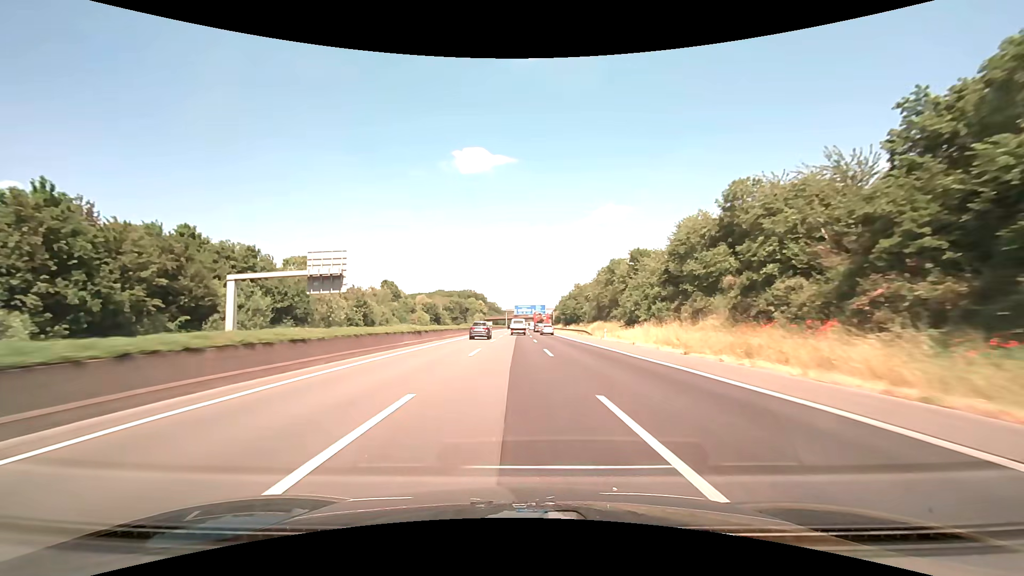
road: motorway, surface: asphalt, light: Day
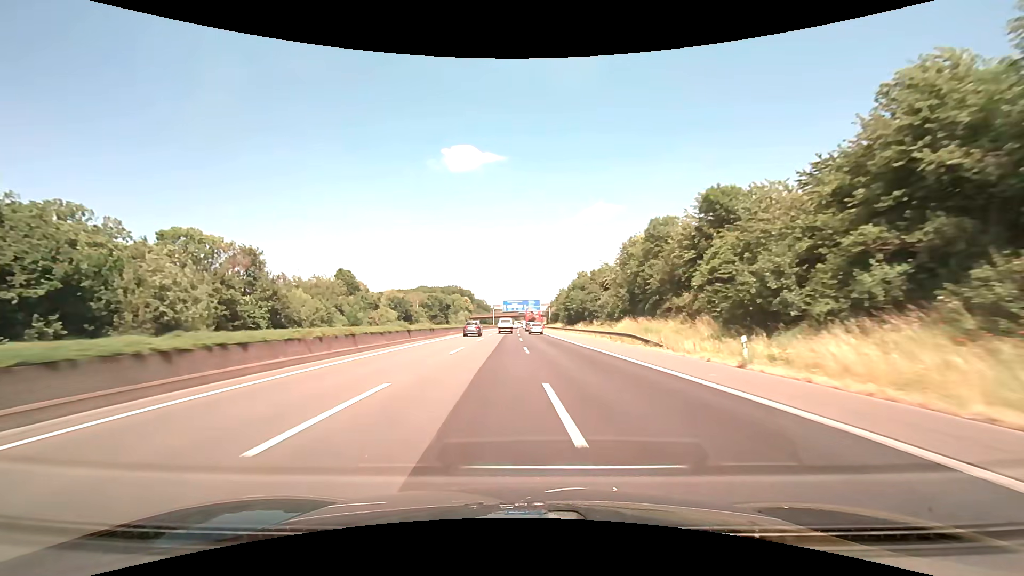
(+0.3, +34.3) m; +1°
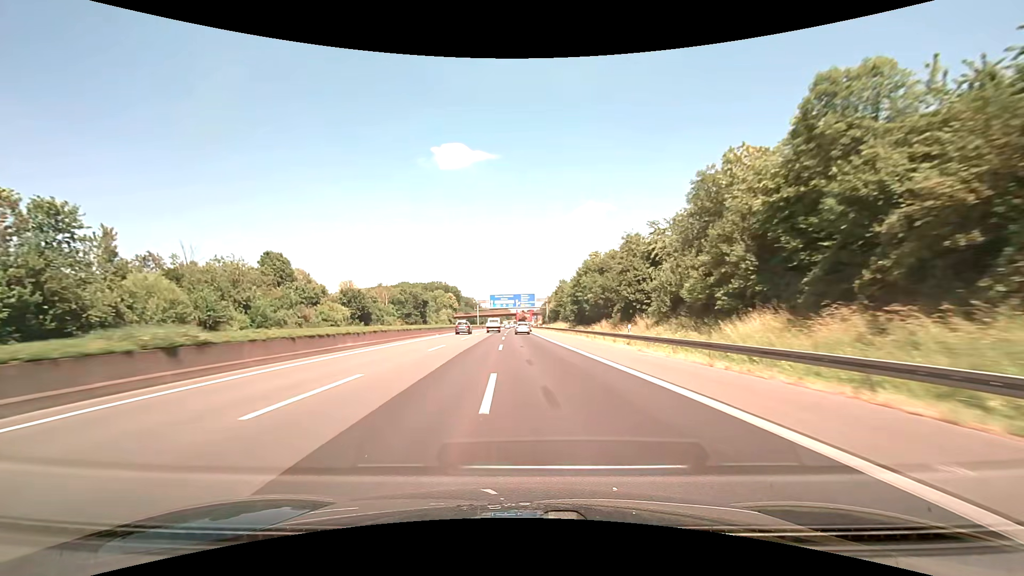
(+0.3, +33.7) m; +1°
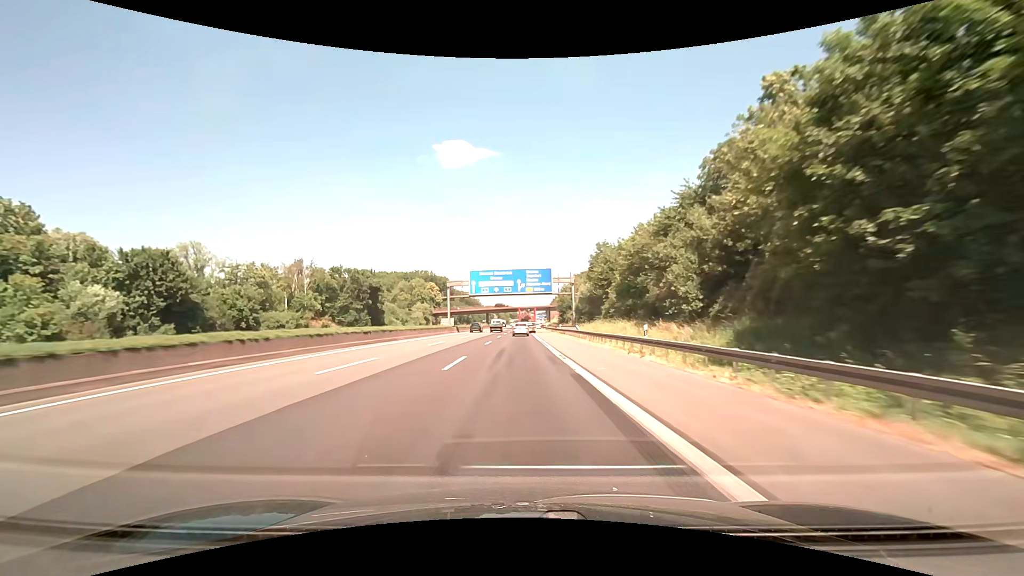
(-0.2, +64.7) m; -1°
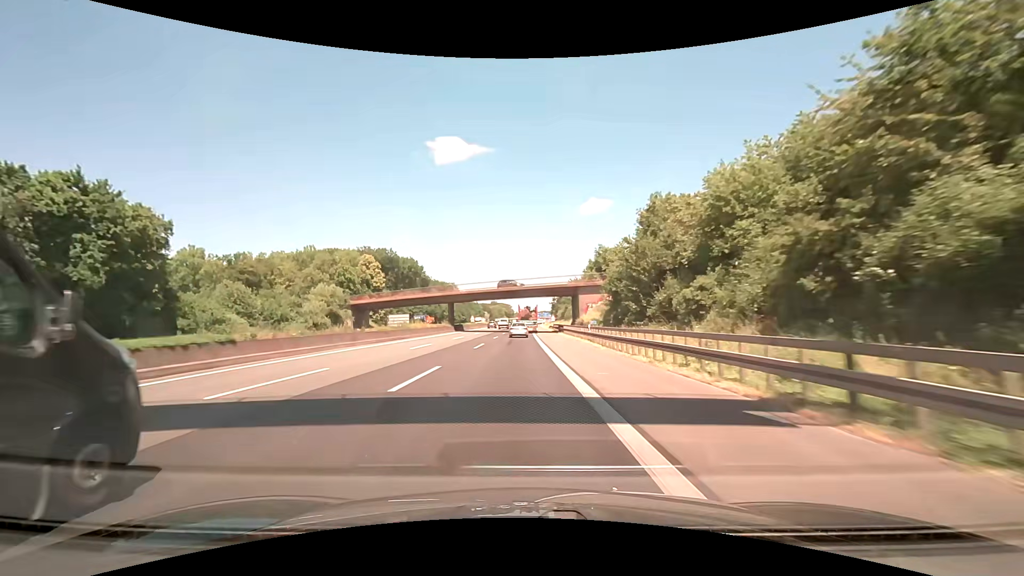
(-0.1, +75.8) m; 0°
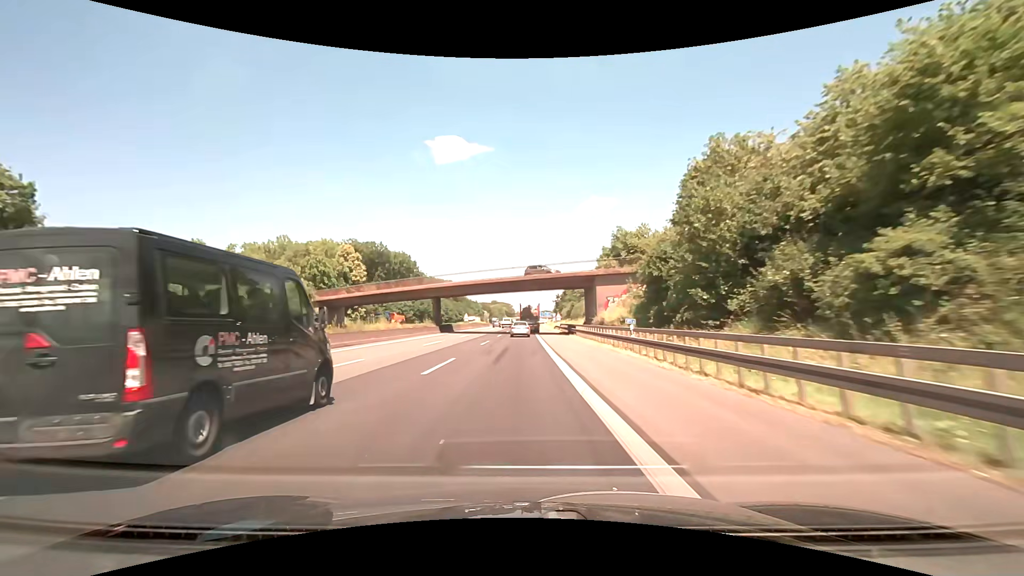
(0.0, +14.5) m; 0°
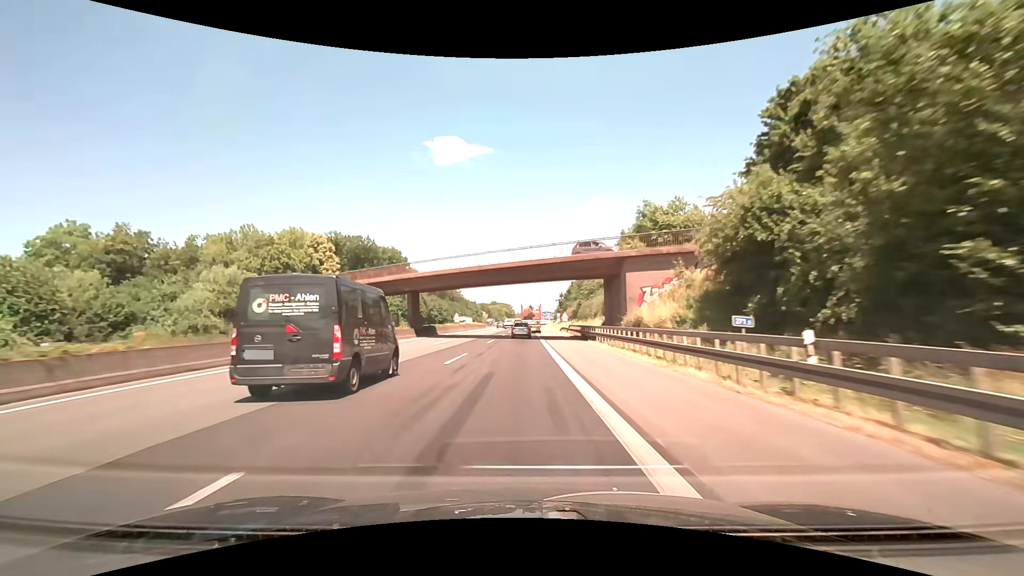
(0.0, +14.4) m; 0°
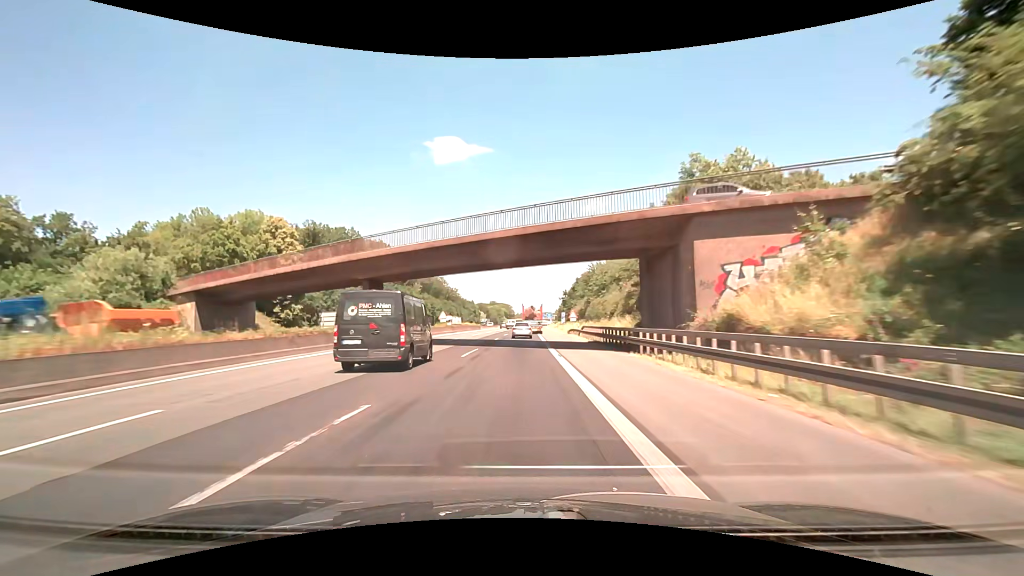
(0.0, +14.2) m; 0°
(0, +10) (0, +20) (0, +30) (0, +40) (0, +50) (0, +60) (0, +70) (+1, +80) (+1, +90) (+1, +100) m
